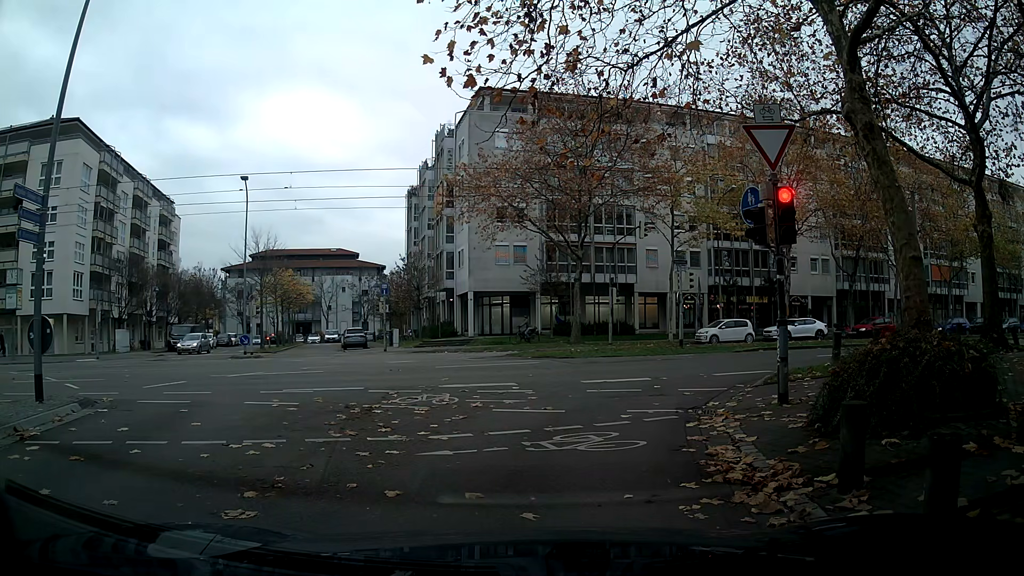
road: residential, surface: asphalt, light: Day
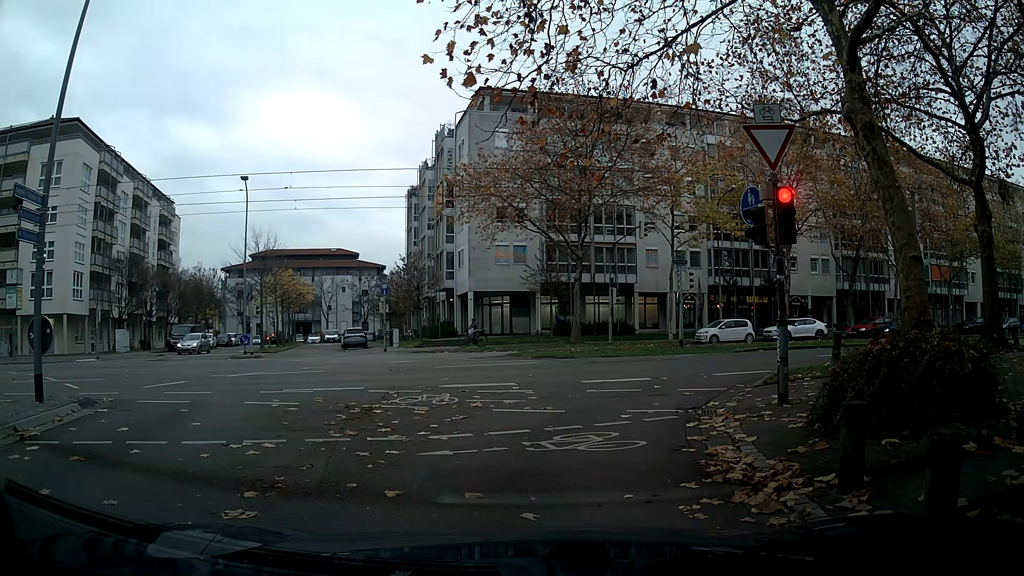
(0.0, 0.0) m; 0°
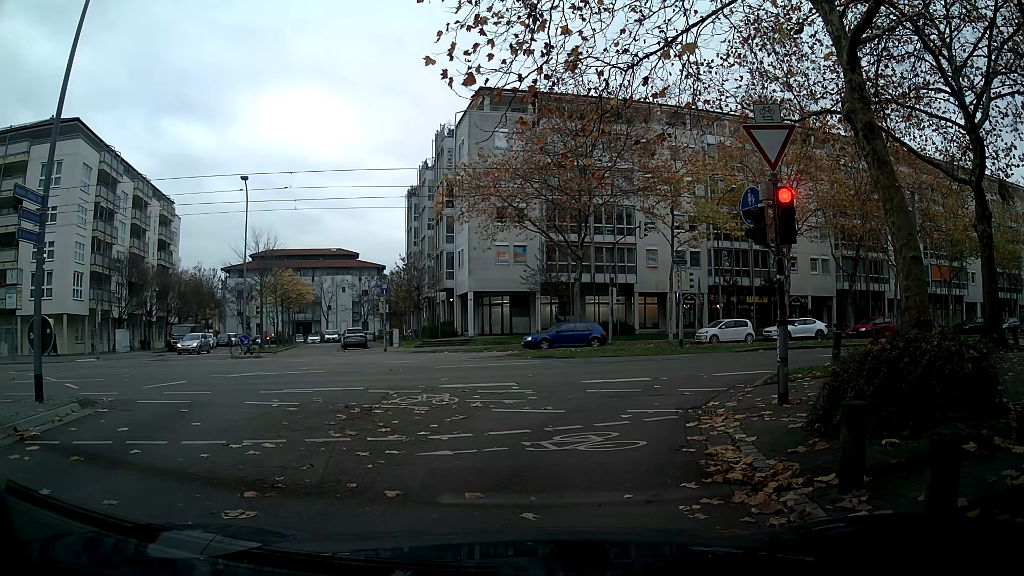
(0.0, 0.0) m; 0°
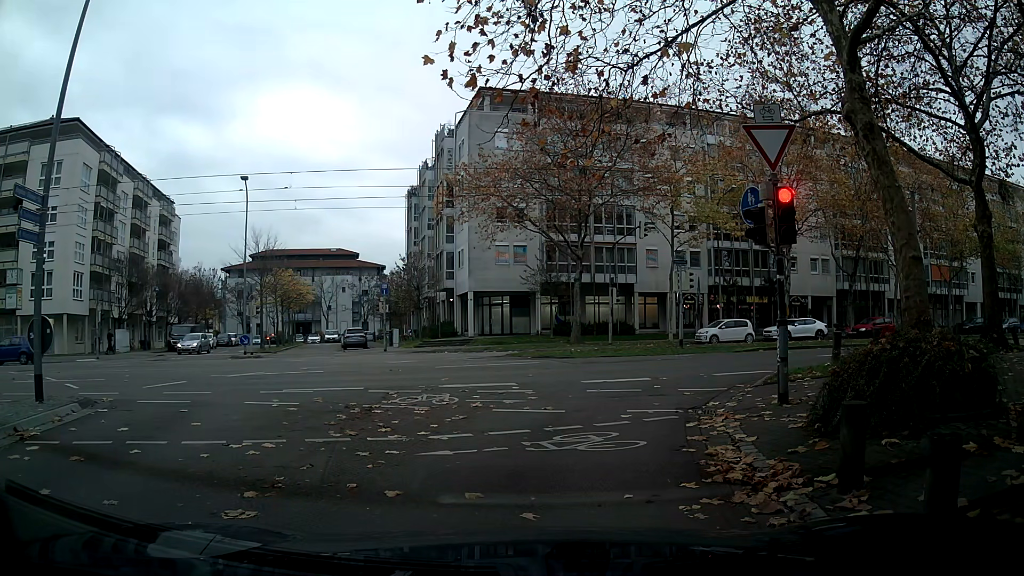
(0.0, 0.0) m; 0°
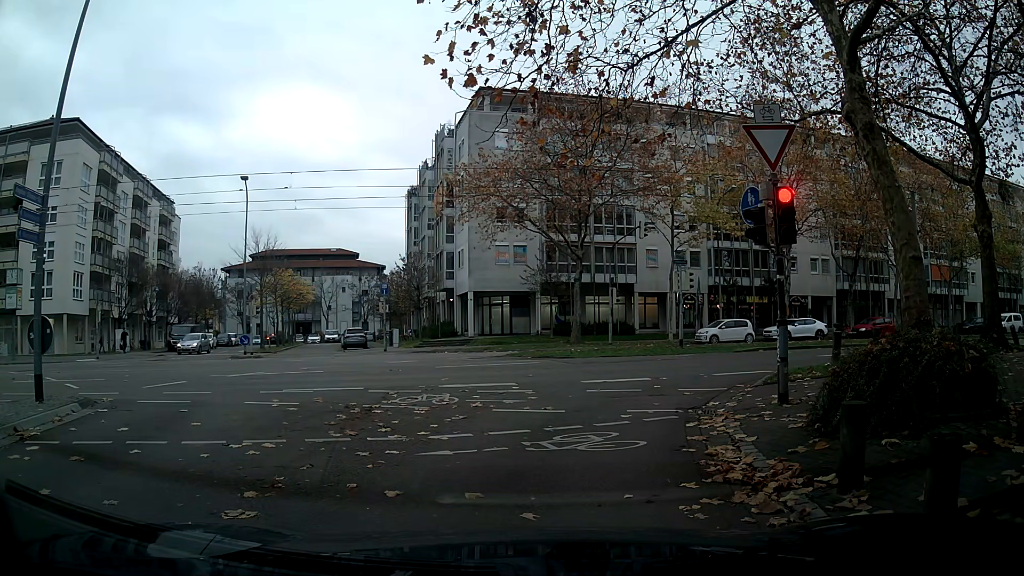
(0.0, 0.0) m; 0°
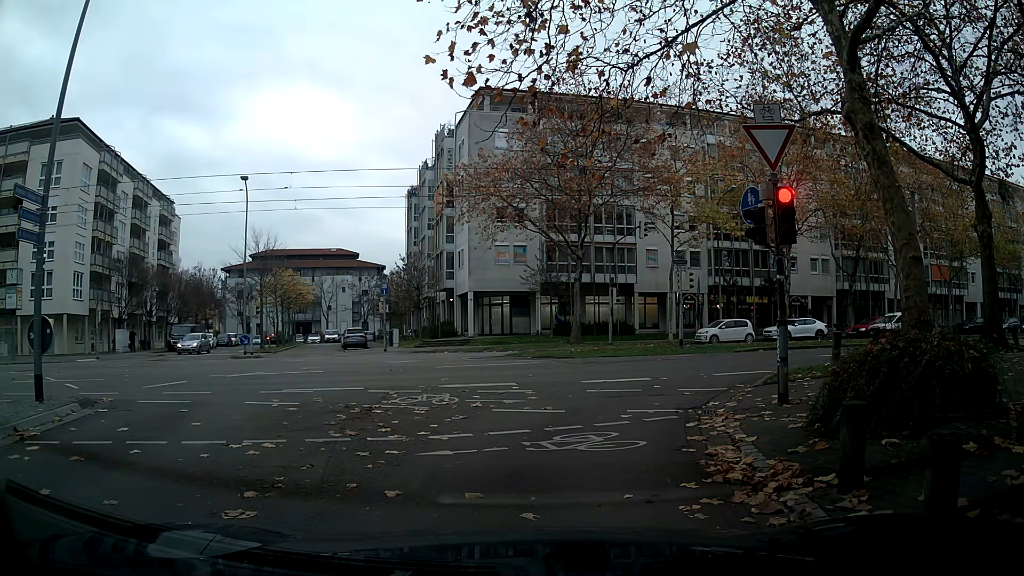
(0.0, 0.0) m; 0°
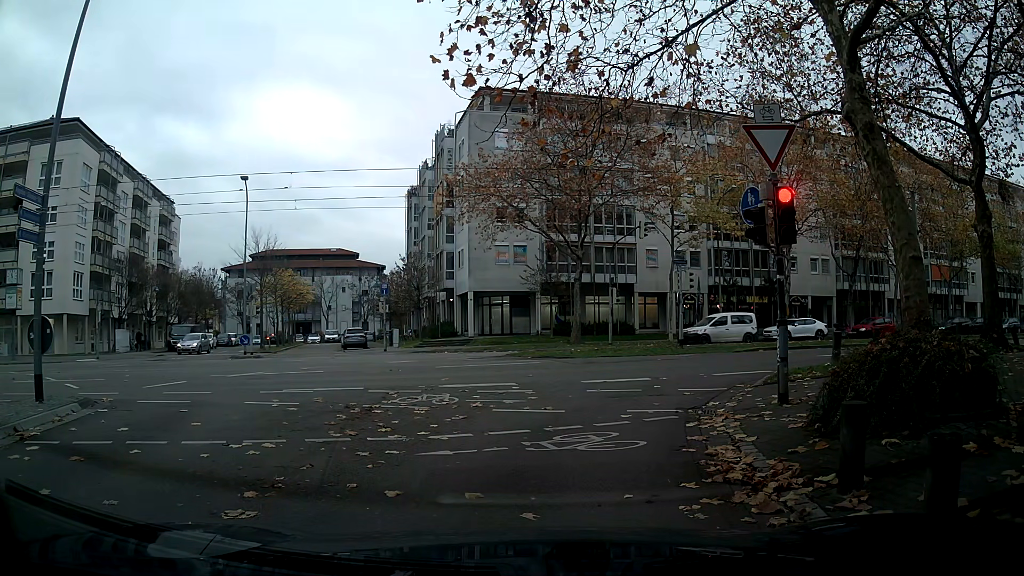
(0.0, 0.0) m; 0°
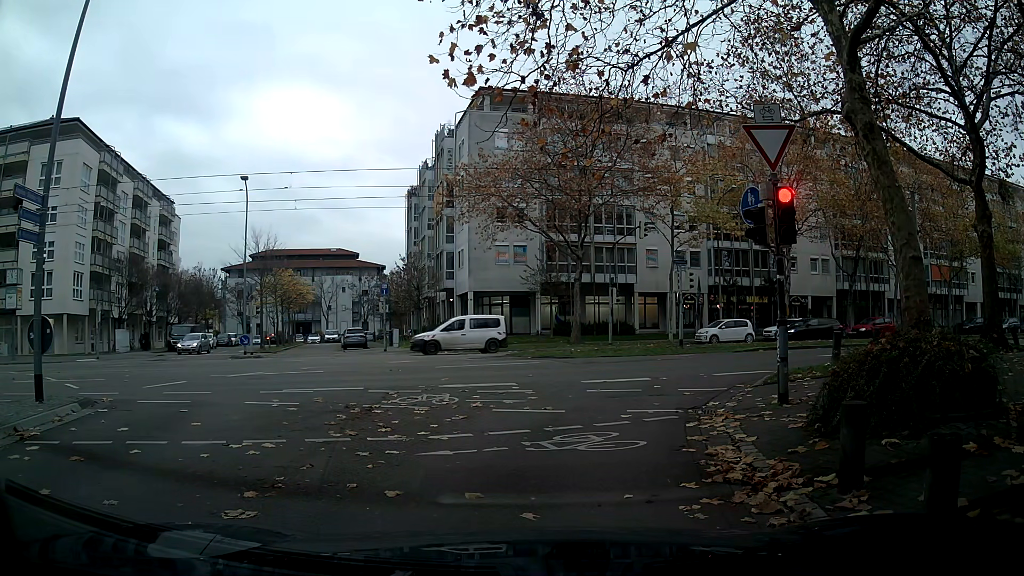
(0.0, 0.0) m; 0°
